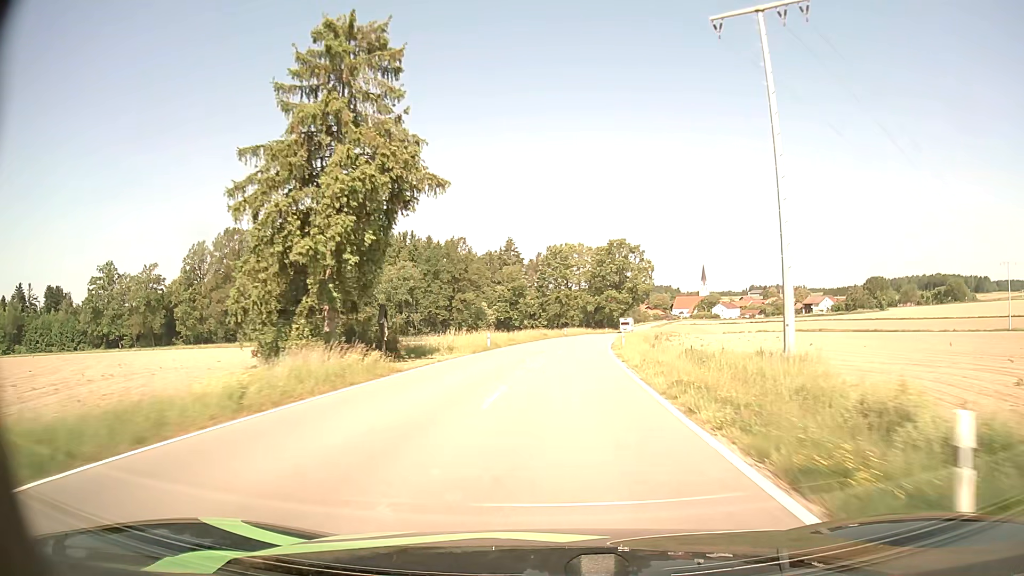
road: tertiary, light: Day
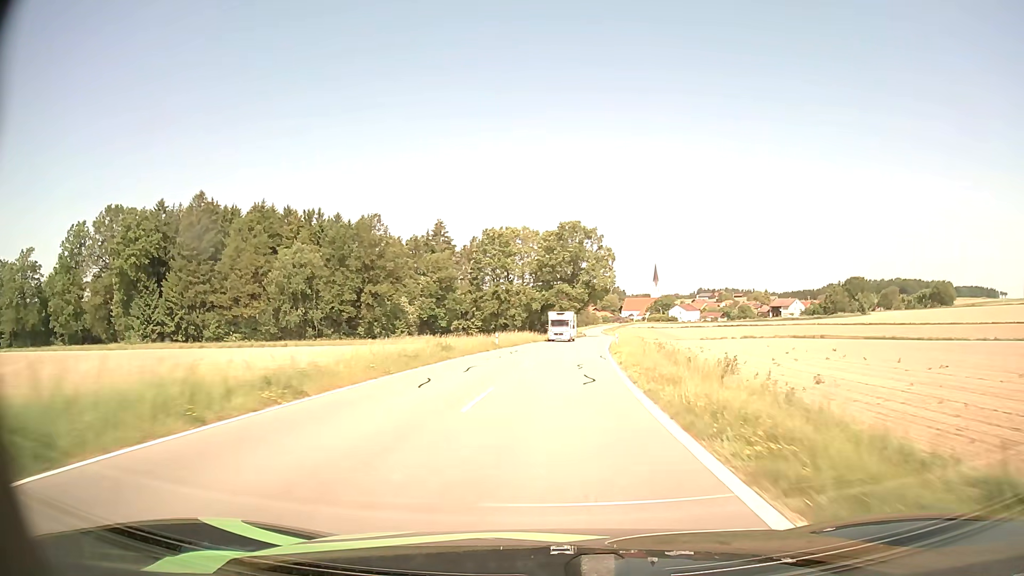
(+1.4, +34.2) m; +5°
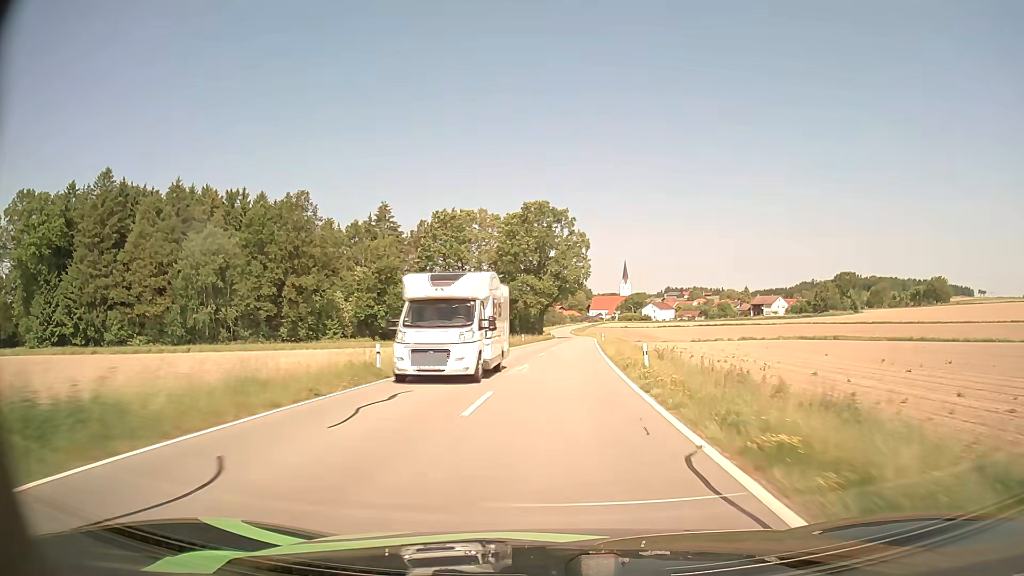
(+0.5, +22.8) m; +3°
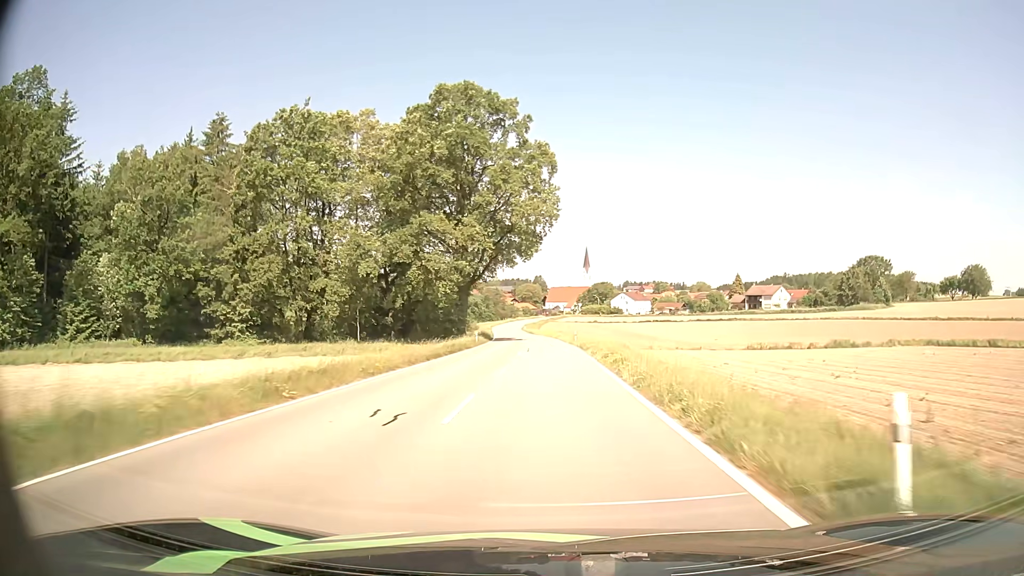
(+2.5, +57.2) m; +4°
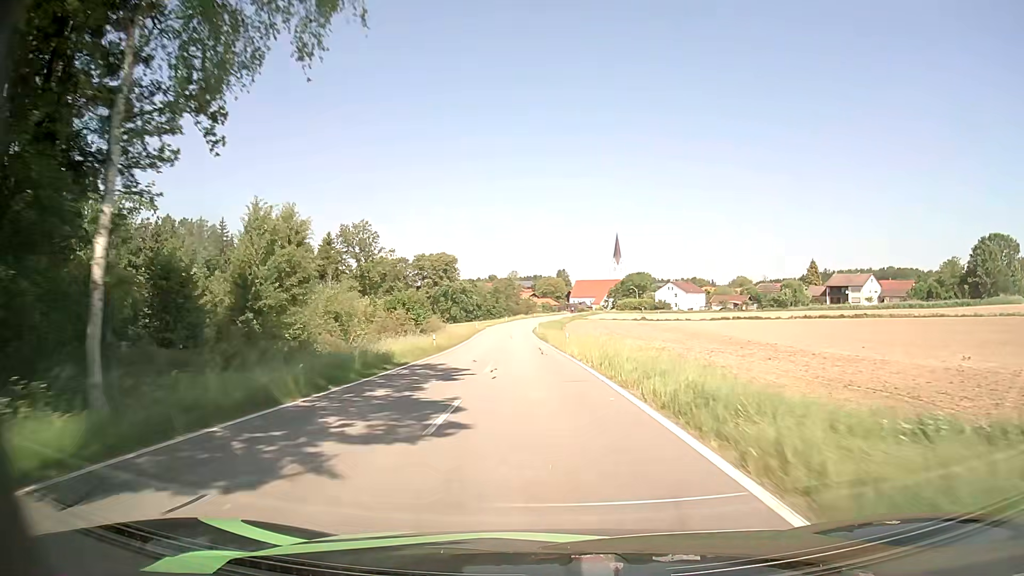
(-0.6, +57.3) m; -2°
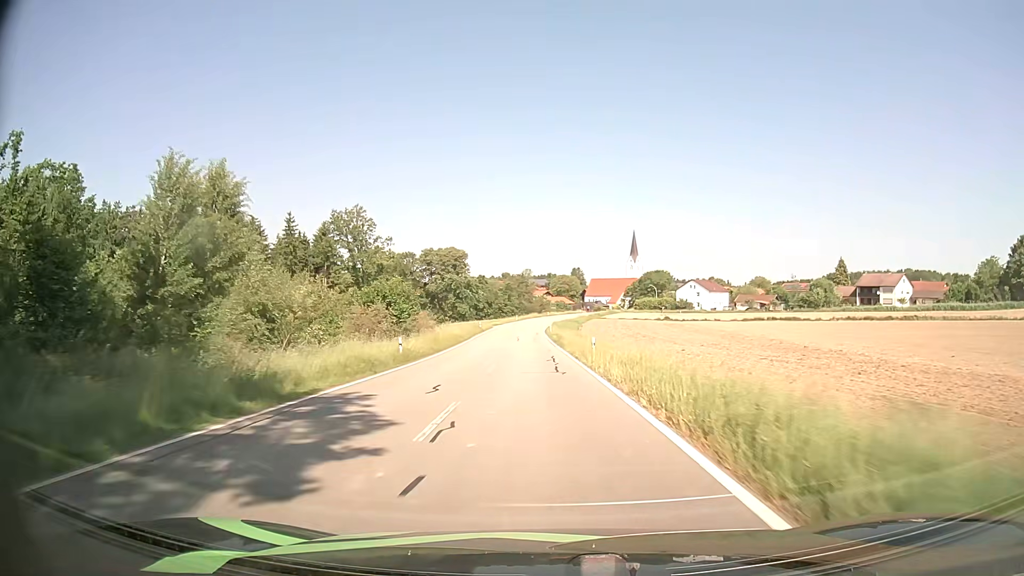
(-0.1, +11.4) m; -1°
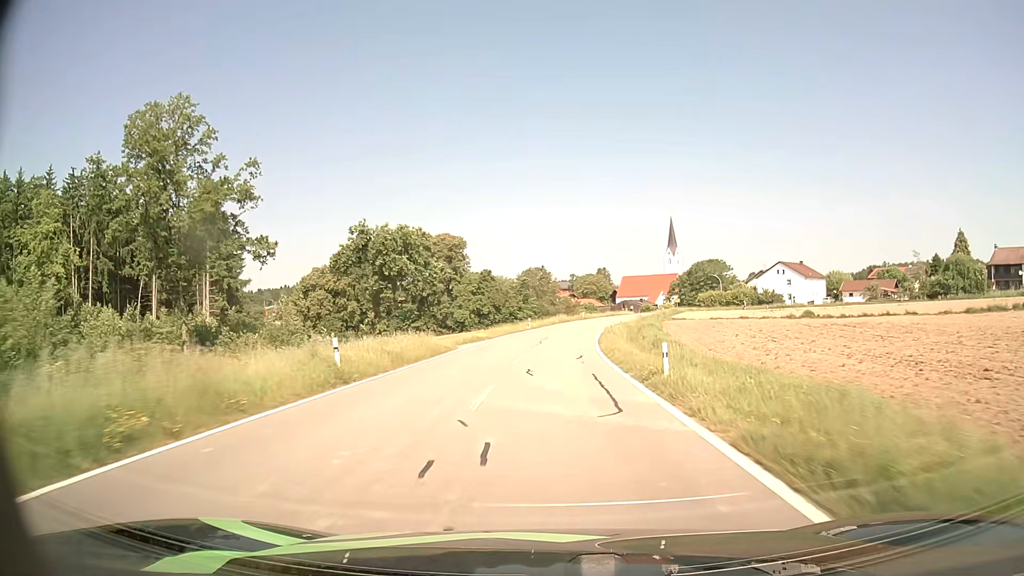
(-2.1, +54.2) m; -2°
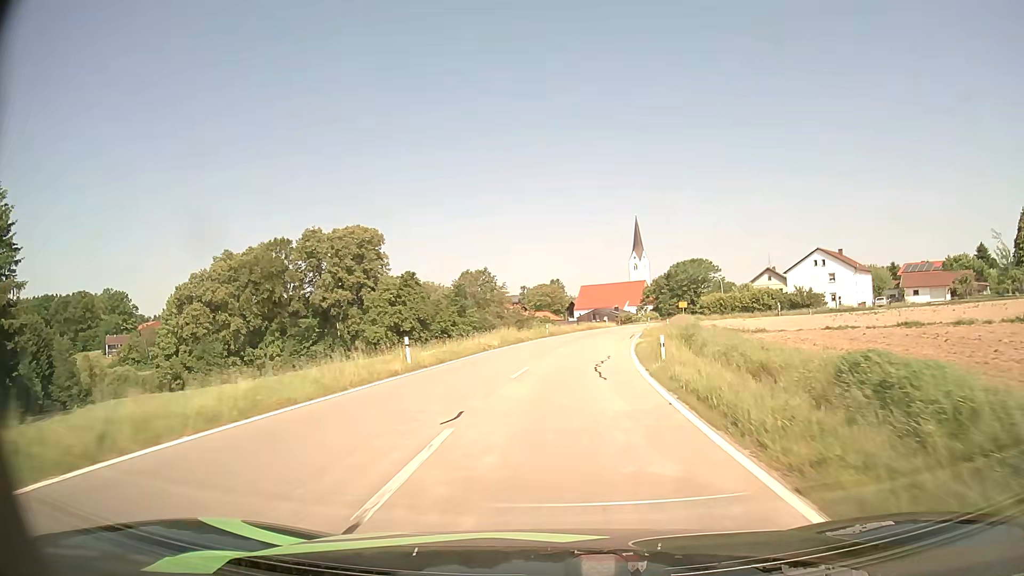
(+0.9, +39.1) m; +4°
(0, +10) (+1, +20) (+2, +30) (+3, +40) (+5, +50) (+7, +60) (+9, +69) (+11, +79) (+14, +89) (+17, +98) m
